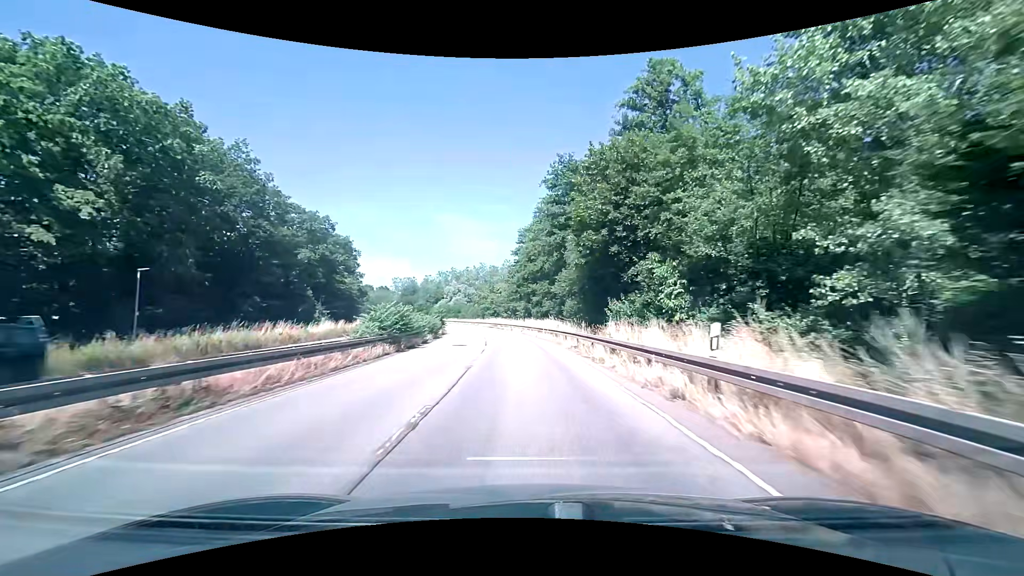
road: primary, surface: asphalt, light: Day
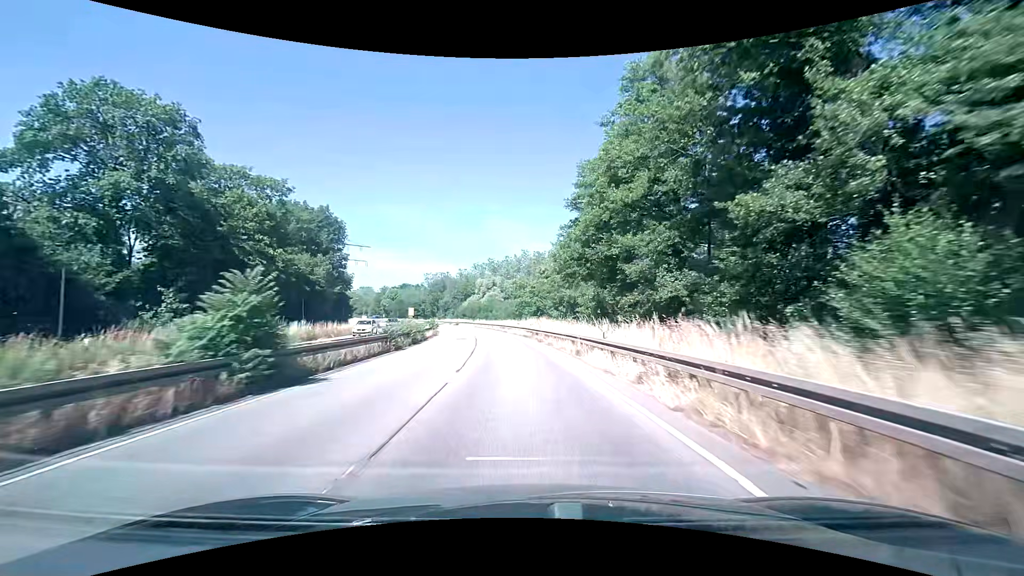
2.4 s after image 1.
(-2.0, +39.5) m; -6°
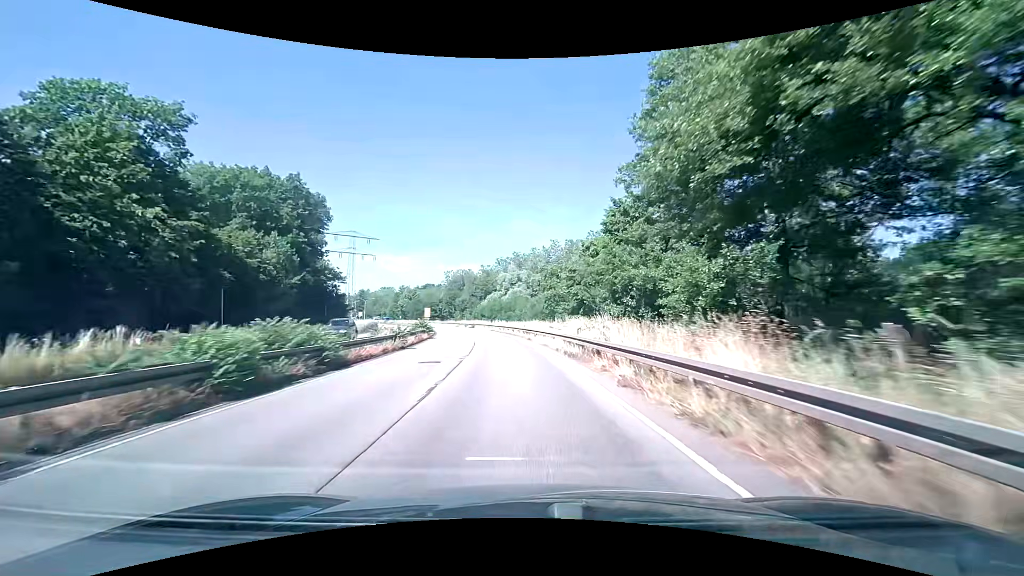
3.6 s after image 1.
(-0.5, +20.5) m; -3°
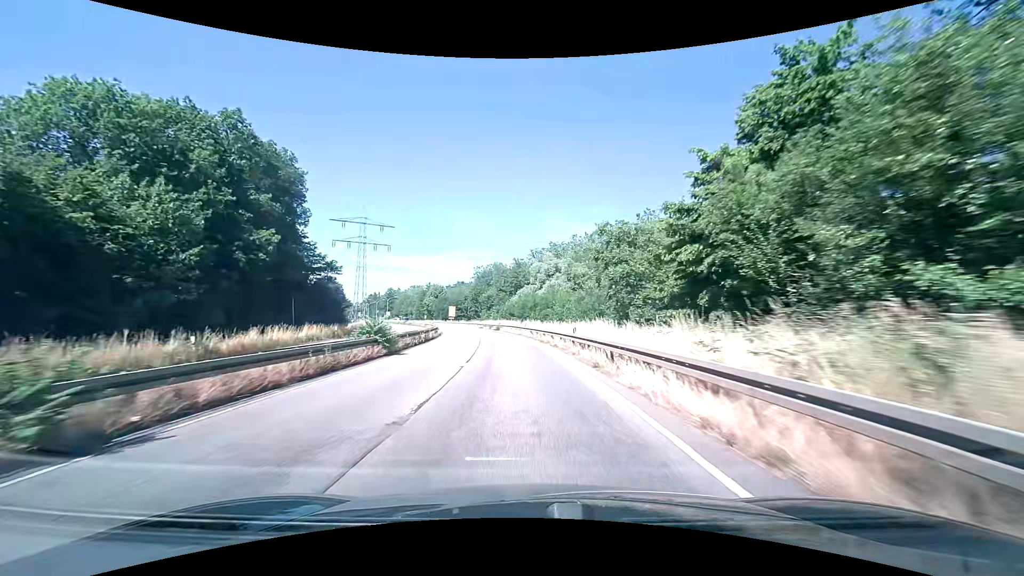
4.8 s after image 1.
(-0.5, +21.0) m; -4°
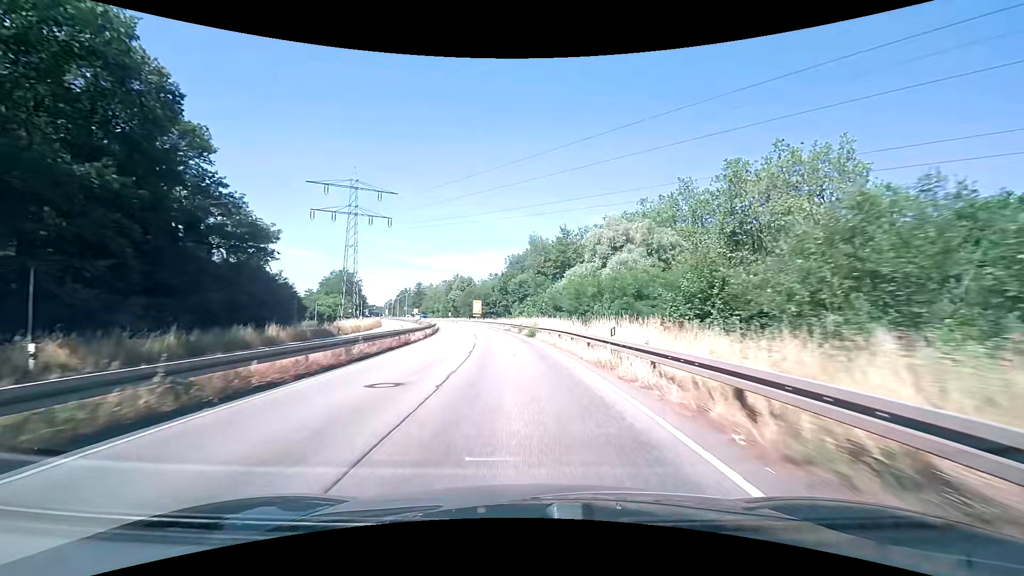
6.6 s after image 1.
(-1.2, +32.3) m; -4°
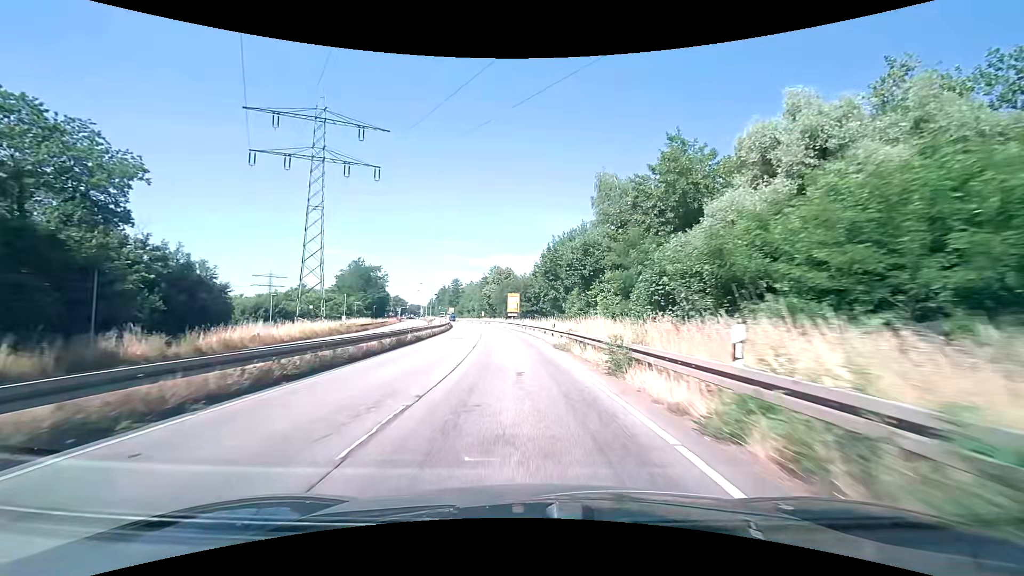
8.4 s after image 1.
(-1.7, +32.0) m; -6°
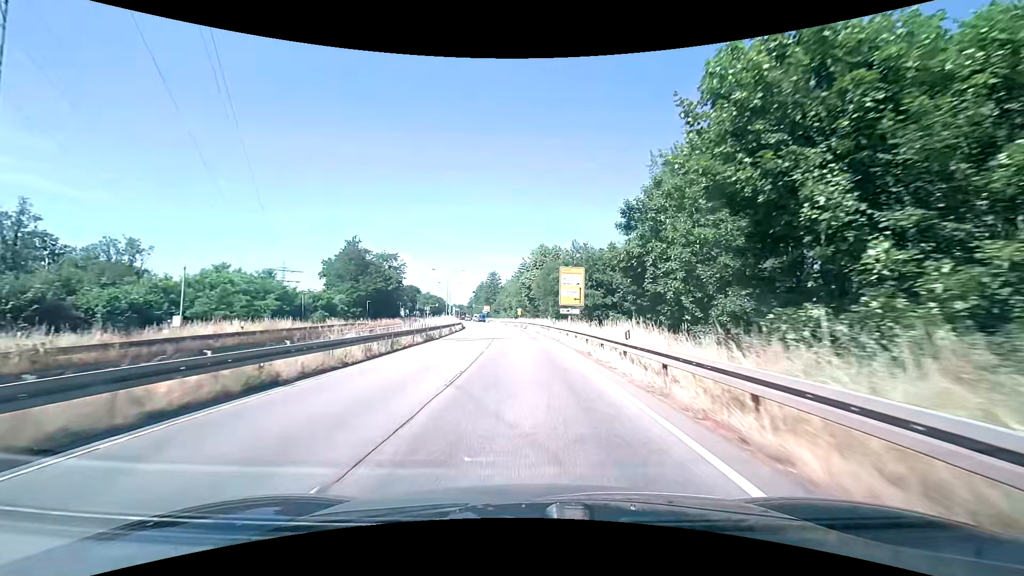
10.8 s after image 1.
(-2.0, +39.8) m; -5°
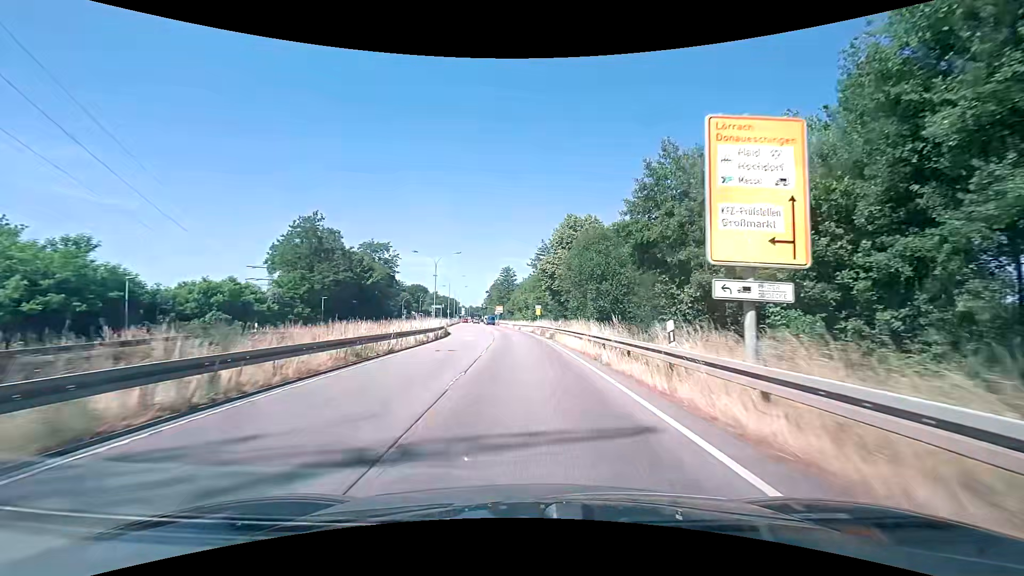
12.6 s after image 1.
(-0.6, +27.7) m; -2°
(0, +10) (0, +20) (0, +30) (-1, +40) (-1, +50) (-2, +60) (-3, +70) (-4, +80) (-5, +90) (-6, +100) m
